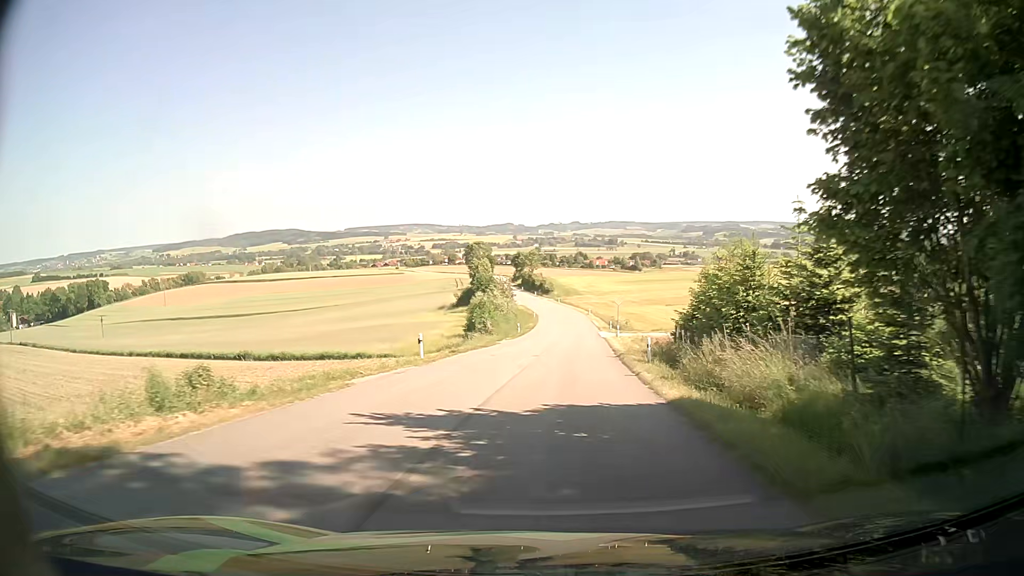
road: tertiary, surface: asphalt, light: Day
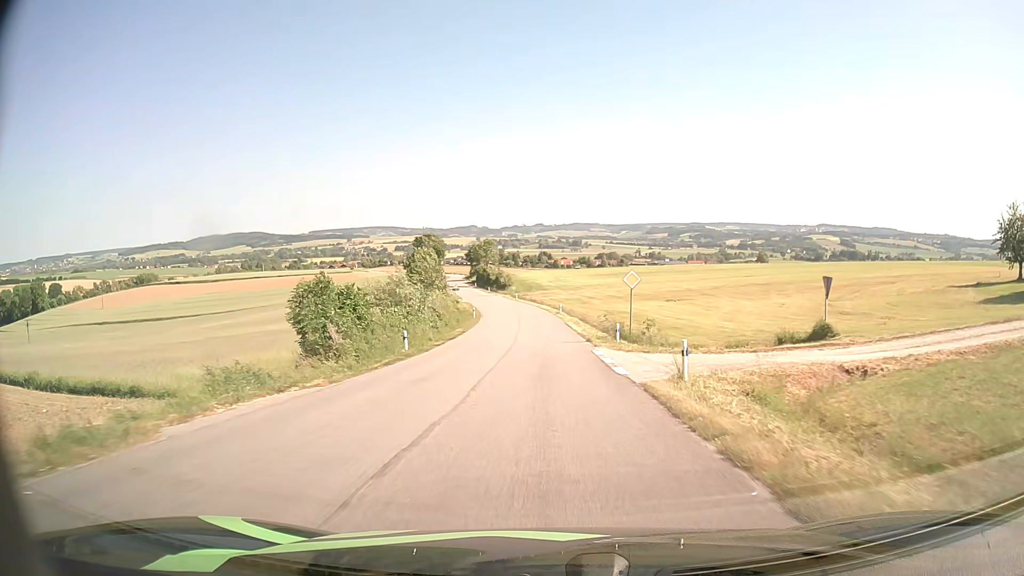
(+1.5, +32.8) m; +3°
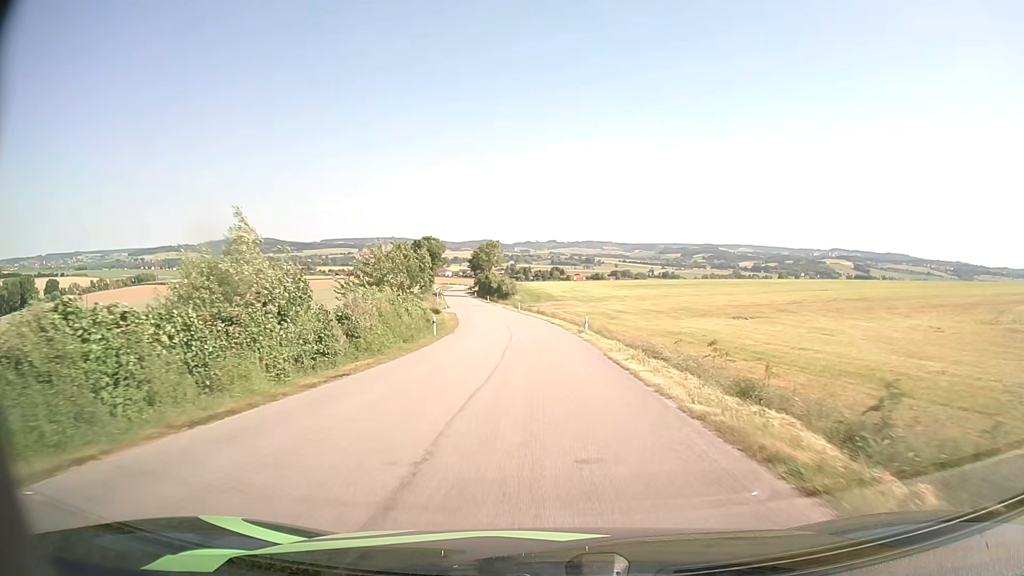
(-0.2, +25.0) m; -1°
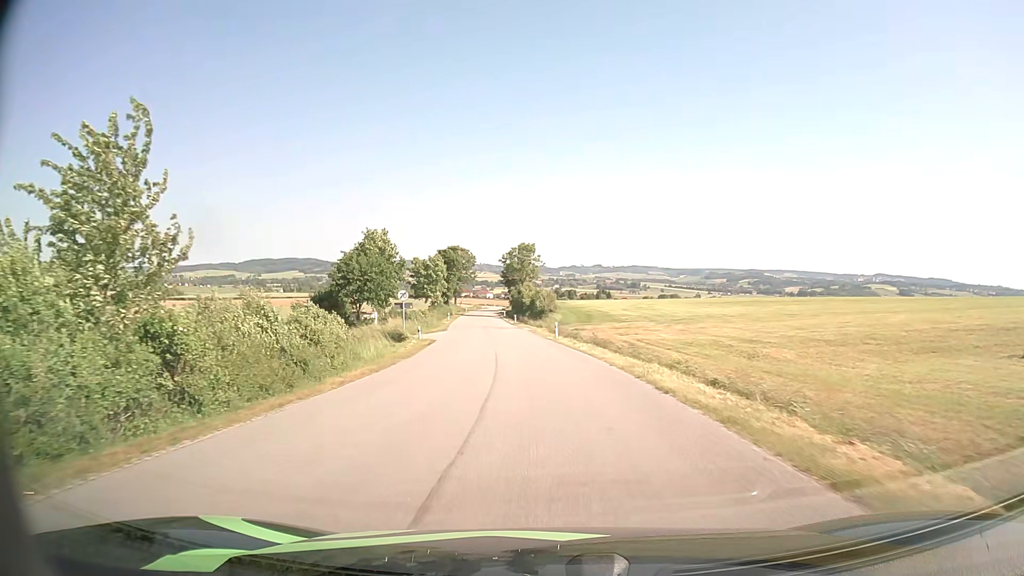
(-0.9, +33.1) m; -4°
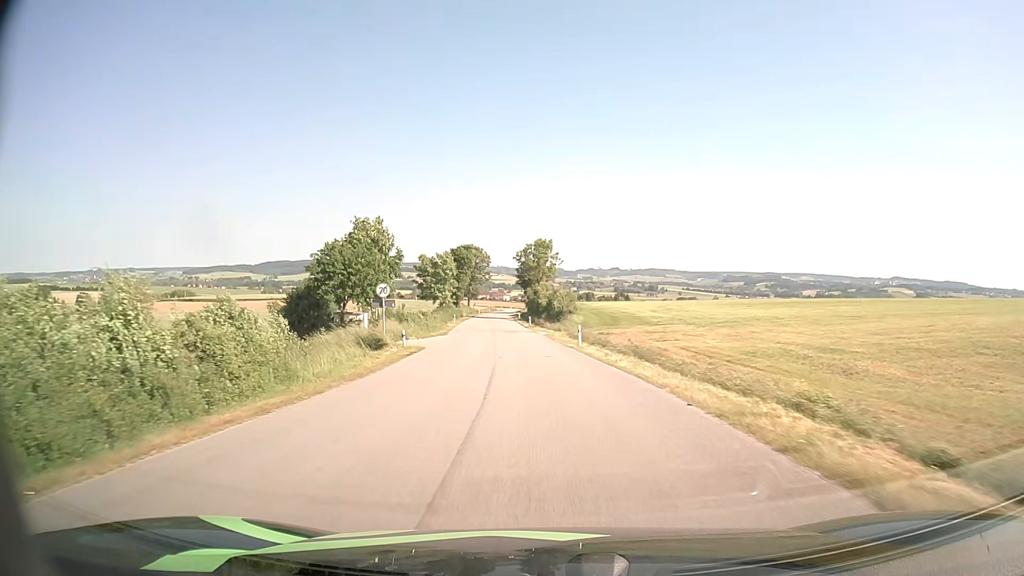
(-0.1, +8.5) m; -2°
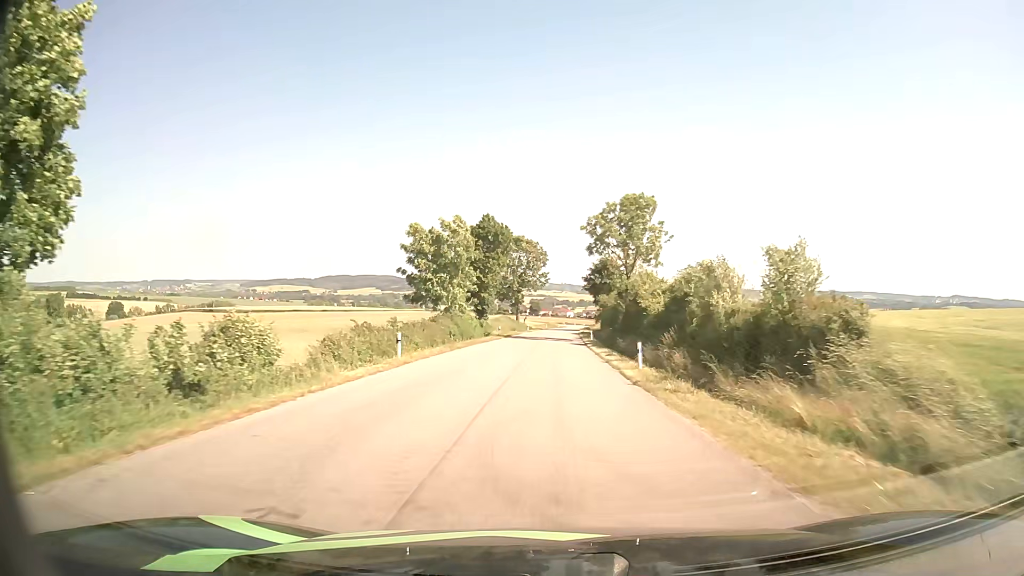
(-2.4, +45.2) m; -5°
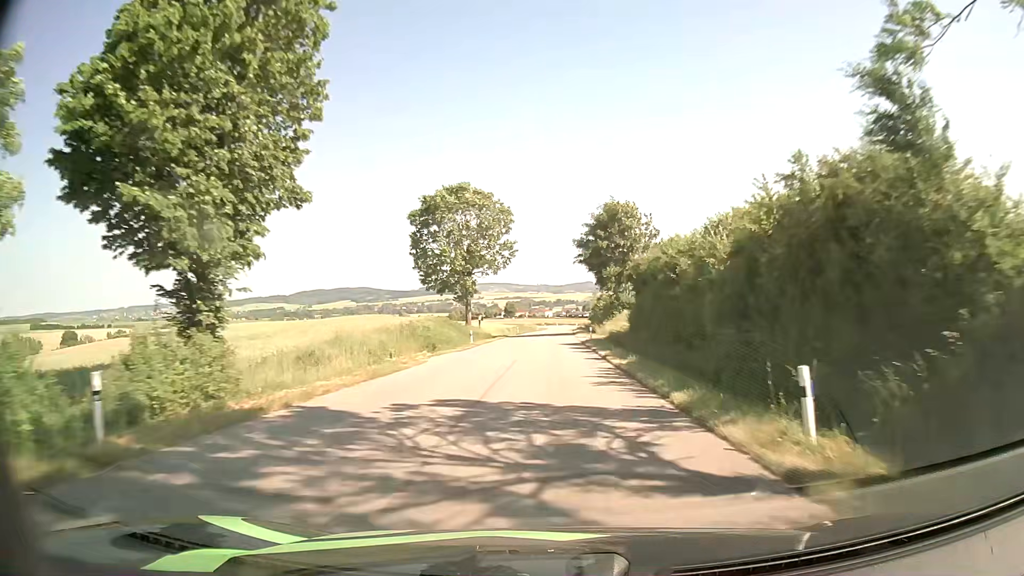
(+0.7, +48.9) m; +1°
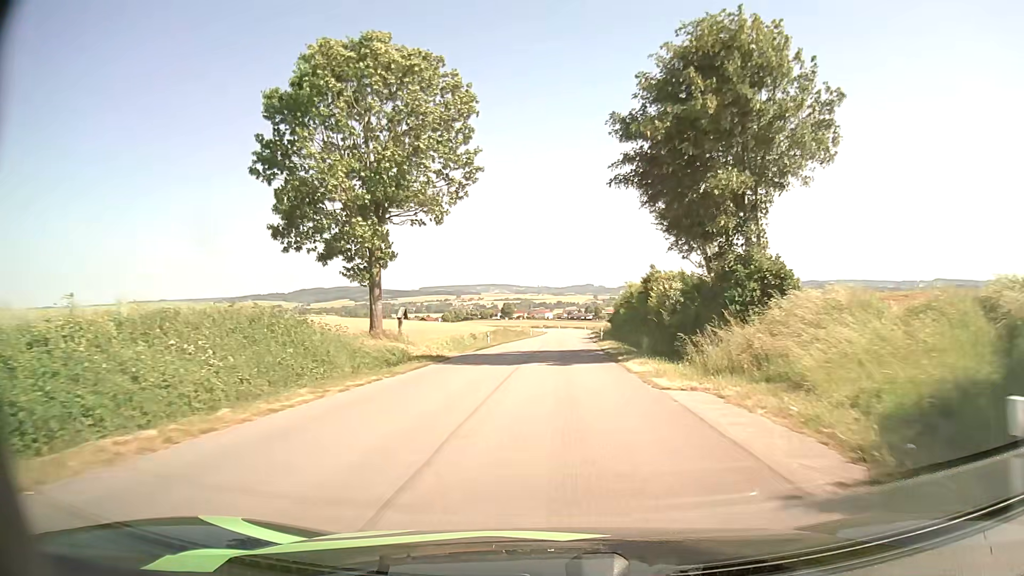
(+0.4, +39.4) m; 0°
(0, +10) (0, +20) (0, +30) (+1, +40) (+1, +50) (+1, +60) (+2, +70) (+2, +80) (+3, +90) (+3, +100) m
